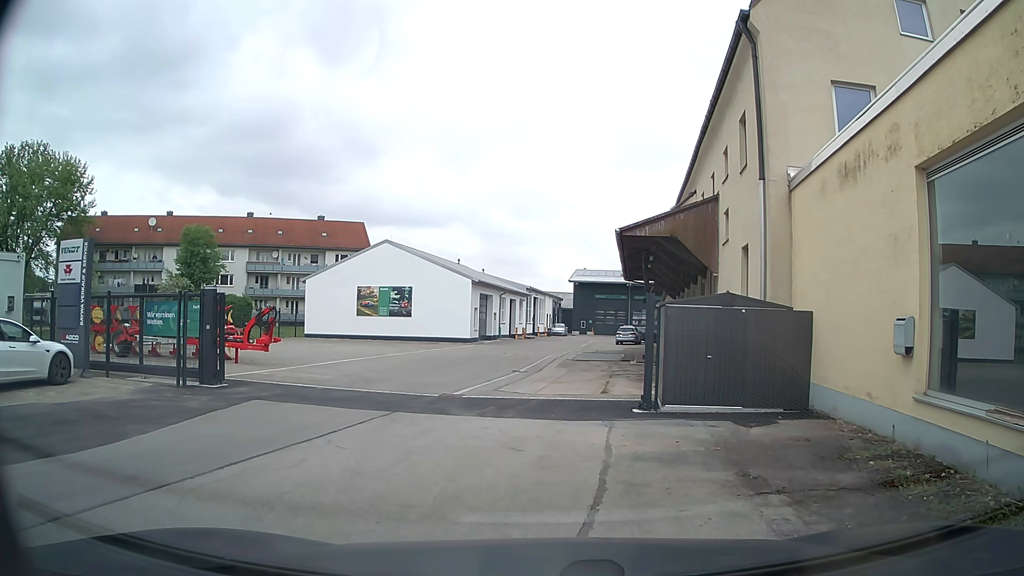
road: service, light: Day
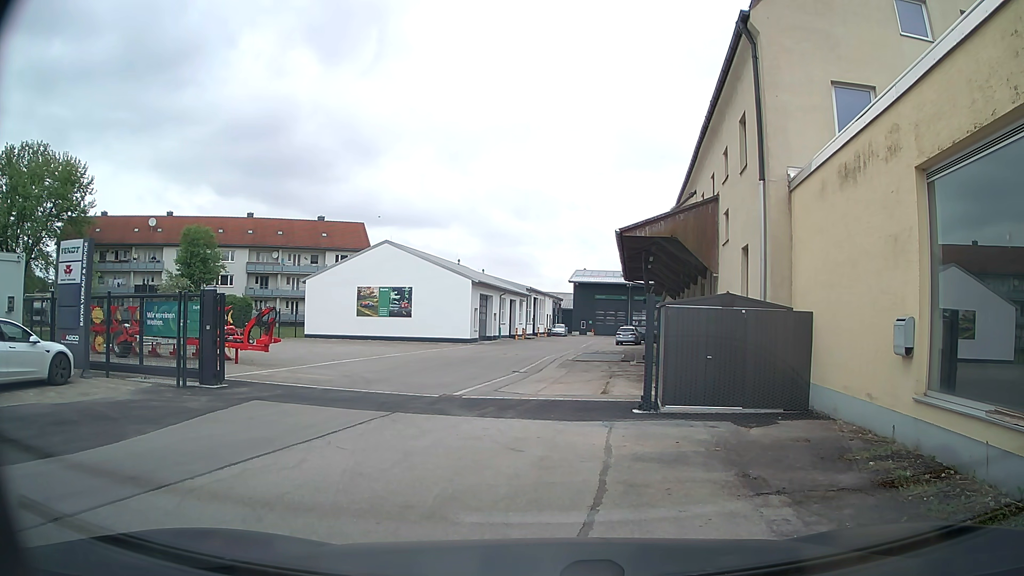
(0.0, +0.1) m; 0°
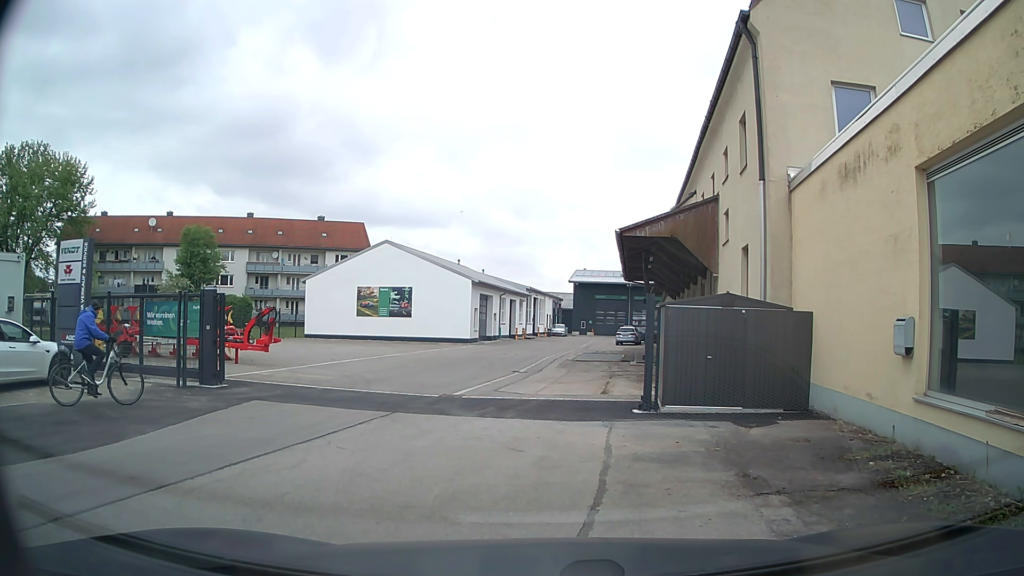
(0.0, 0.0) m; 0°
